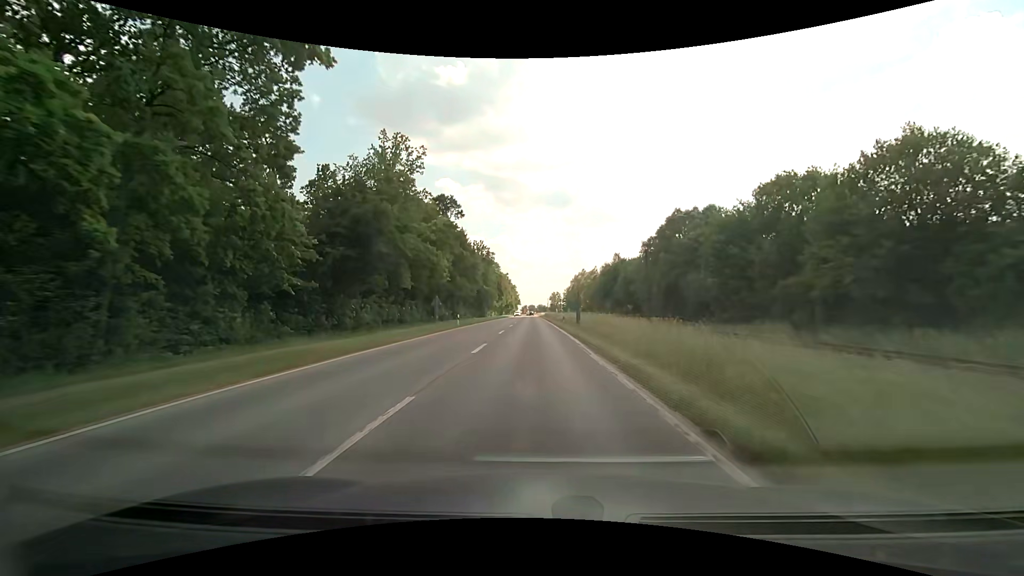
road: secondary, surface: asphalt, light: Day
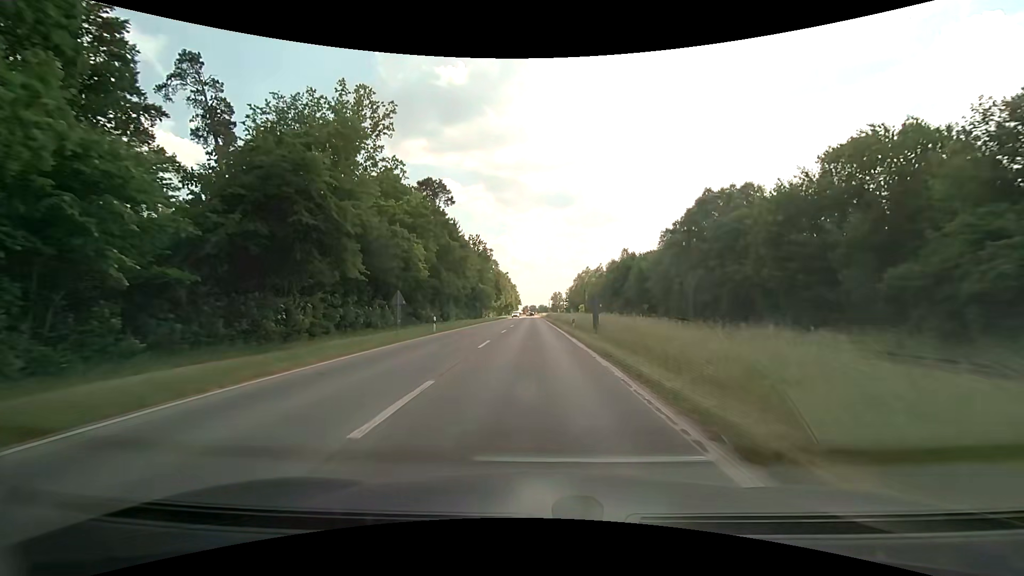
(0.0, +10.0) m; 0°
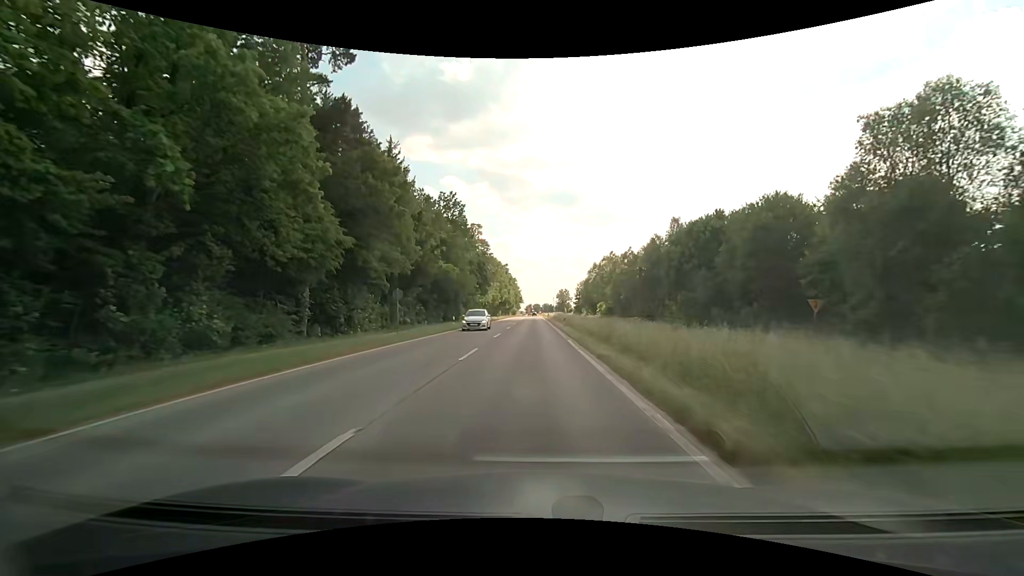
(-0.2, +39.8) m; 0°
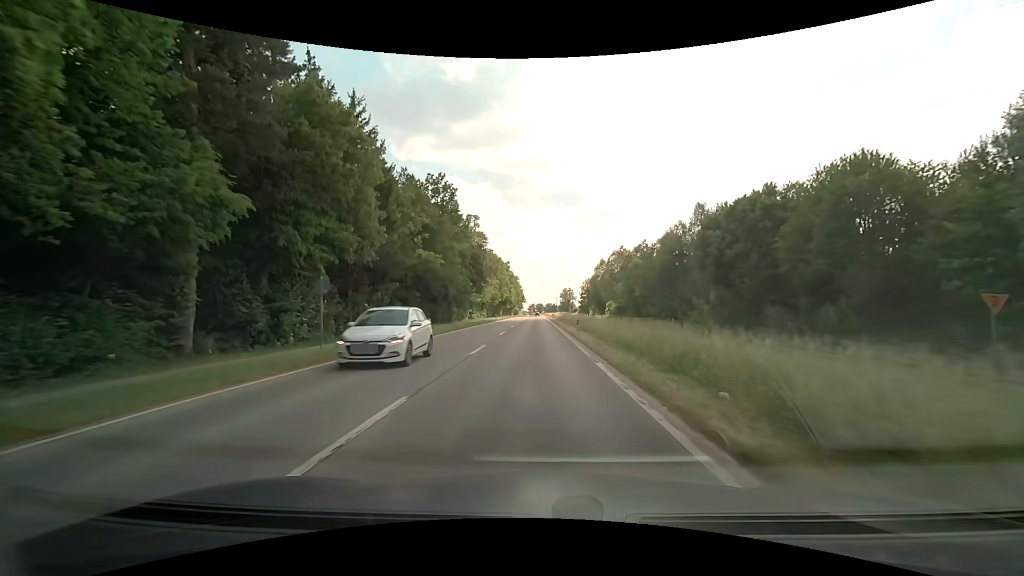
(-0.1, +10.0) m; -1°
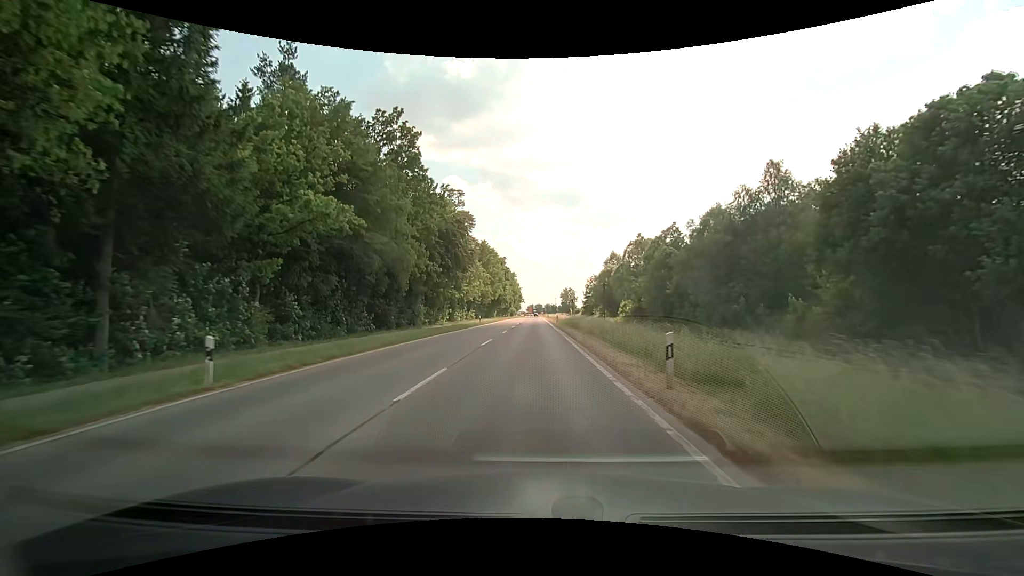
(0.0, +20.2) m; 0°
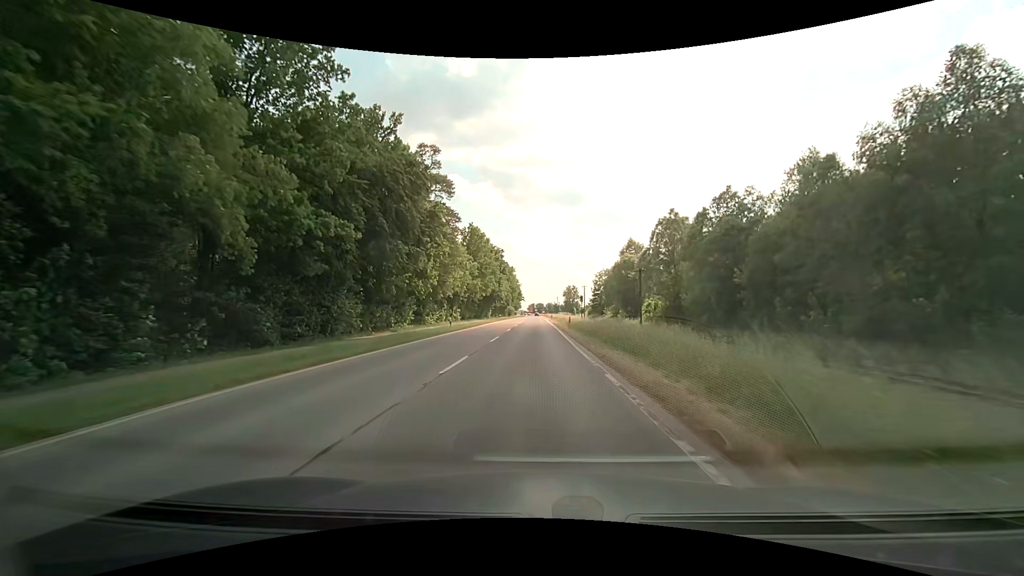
(+0.1, +20.4) m; 0°
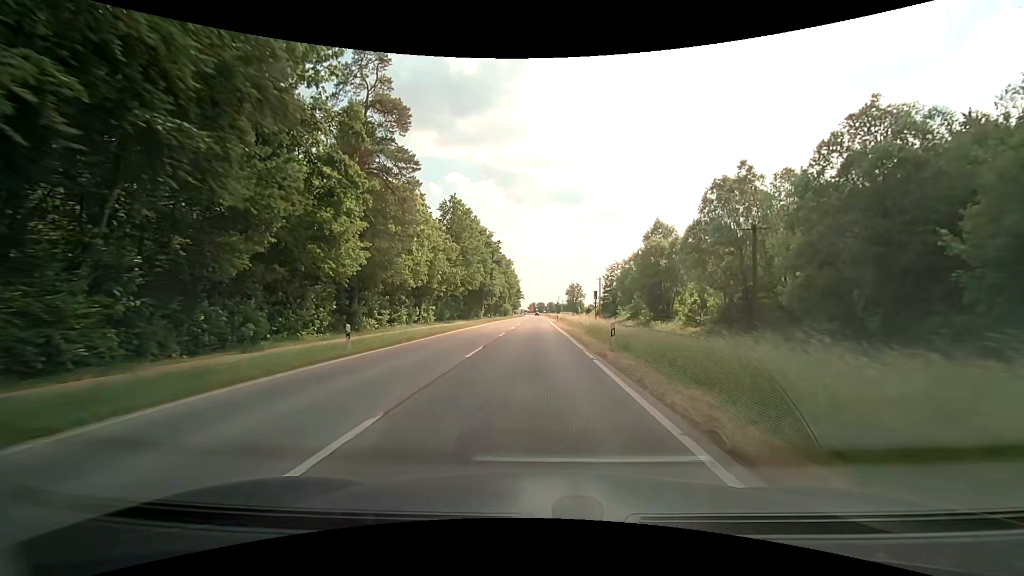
(-0.1, +20.5) m; -1°
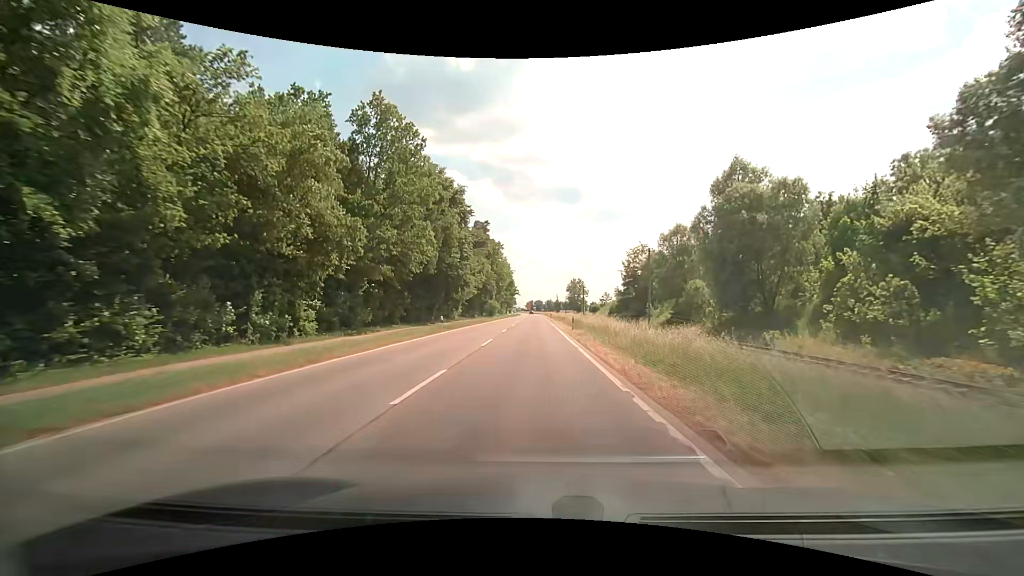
(+0.2, +31.1) m; 0°
(0, +10) (0, +20) (0, +30) (0, +40) (0, +50) (0, +60) (0, +70) (0, +80) (0, +90) (0, +100) m
